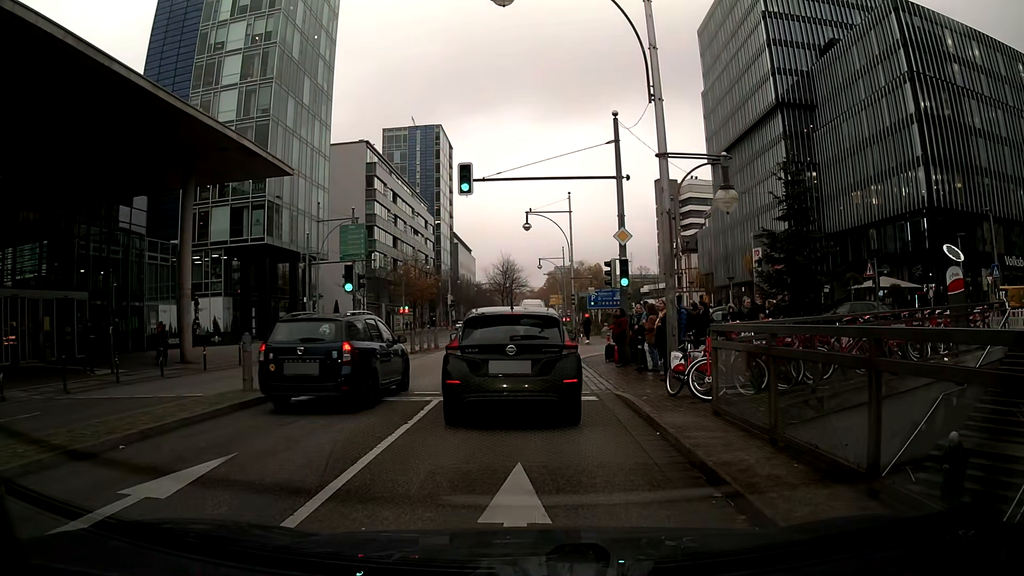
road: primary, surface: asphalt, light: Day
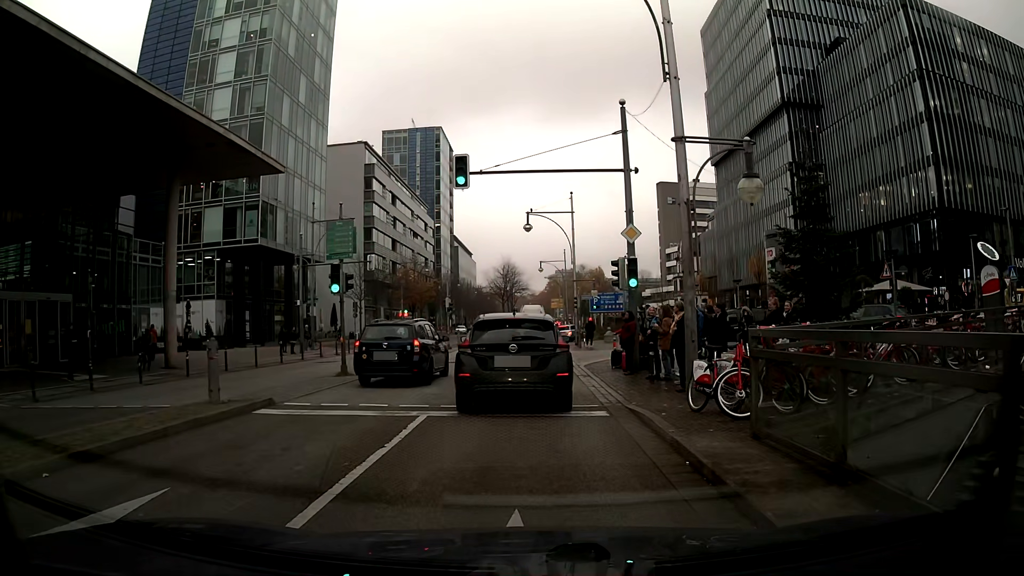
(0.0, +1.6) m; -1°
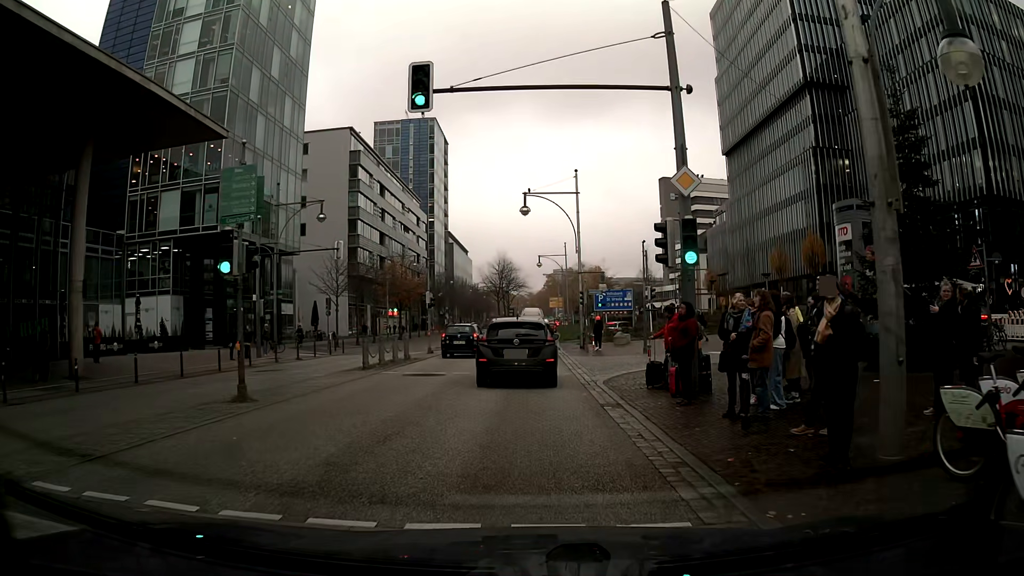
(+0.2, +7.1) m; +1°
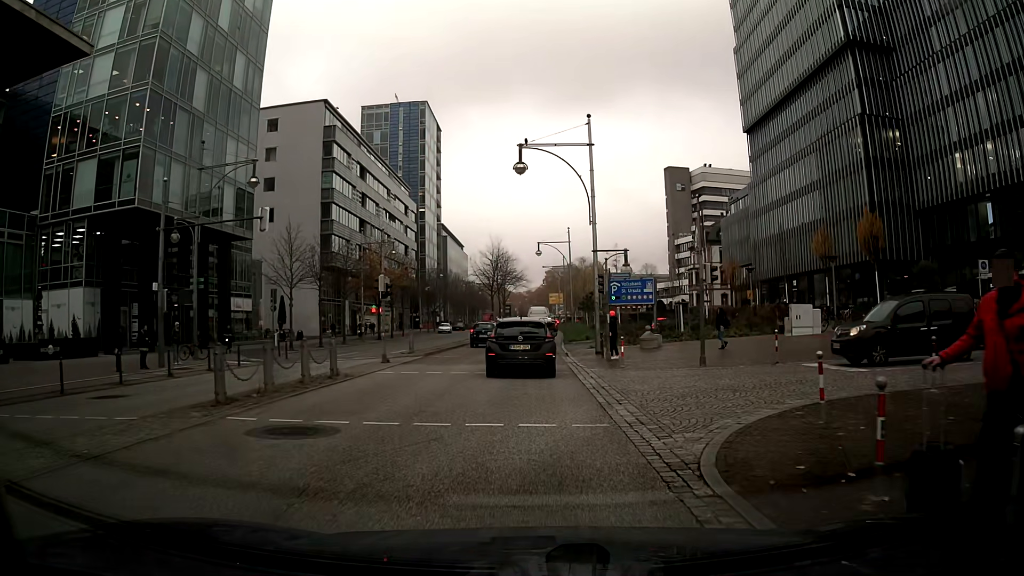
(-0.1, +10.6) m; -1°
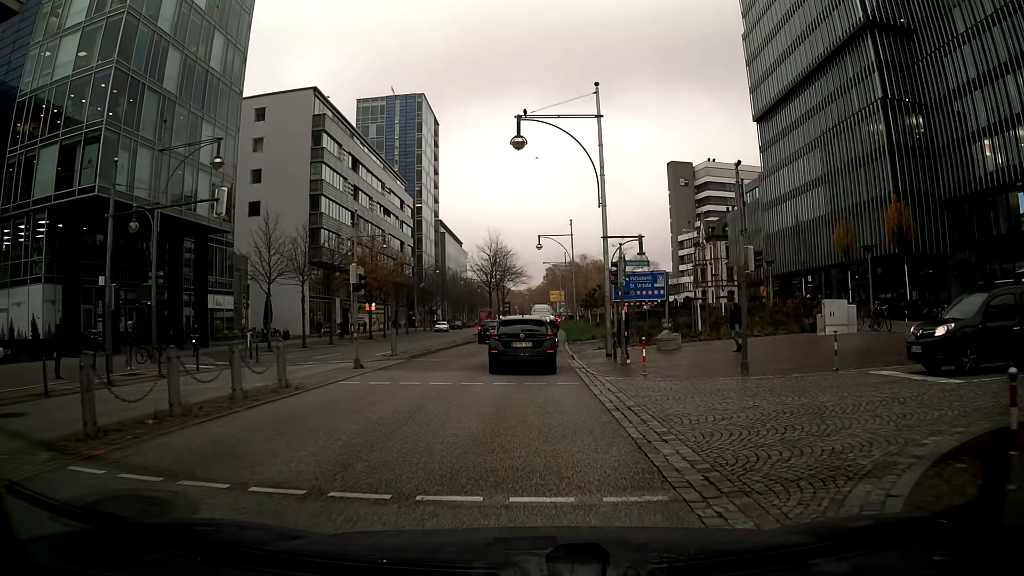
(0.0, +3.9) m; 0°
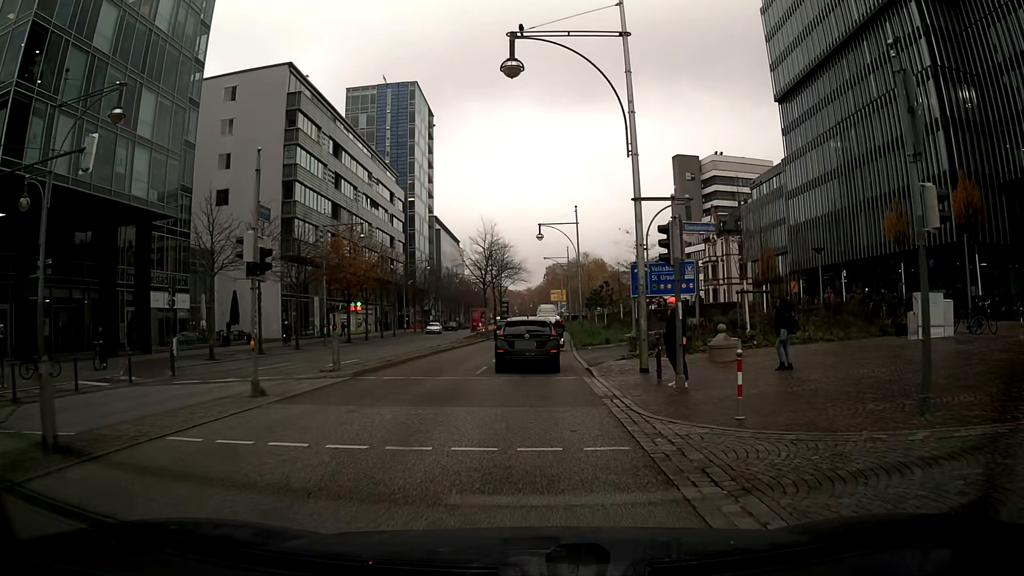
(0.0, +7.8) m; 0°
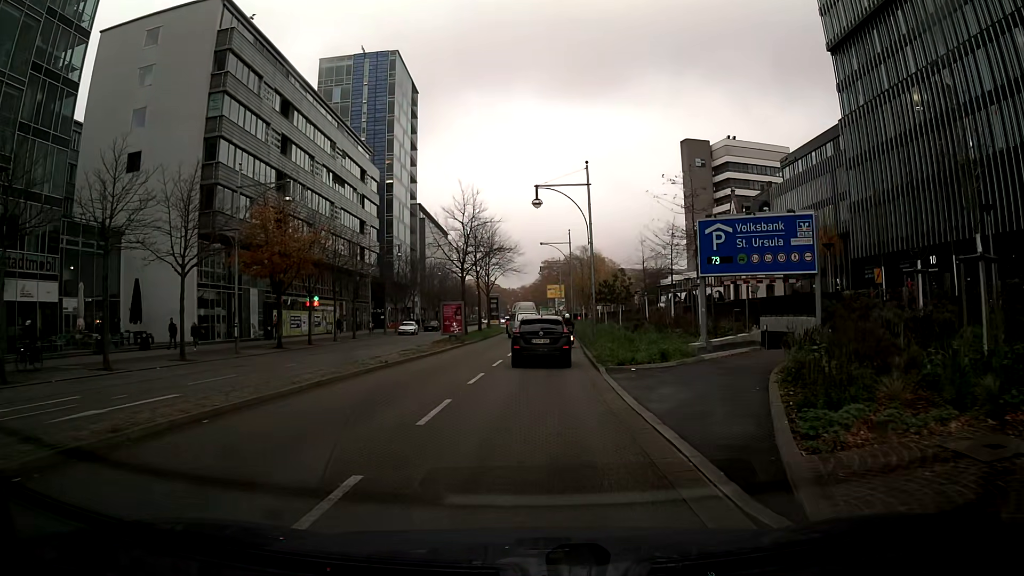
(0.0, +15.3) m; 0°
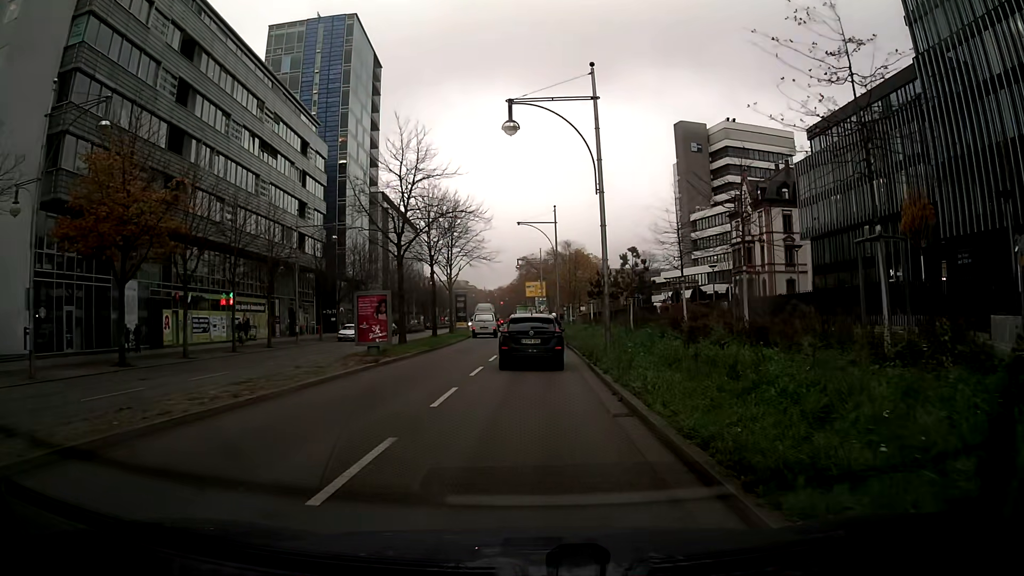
(+0.4, +16.1) m; +3°
(0, +10) (0, +20) (0, +30) (0, +40) (-1, +50) (-1, +60) (-2, +70) (-2, +80) (-3, +90) (-3, +100) m
